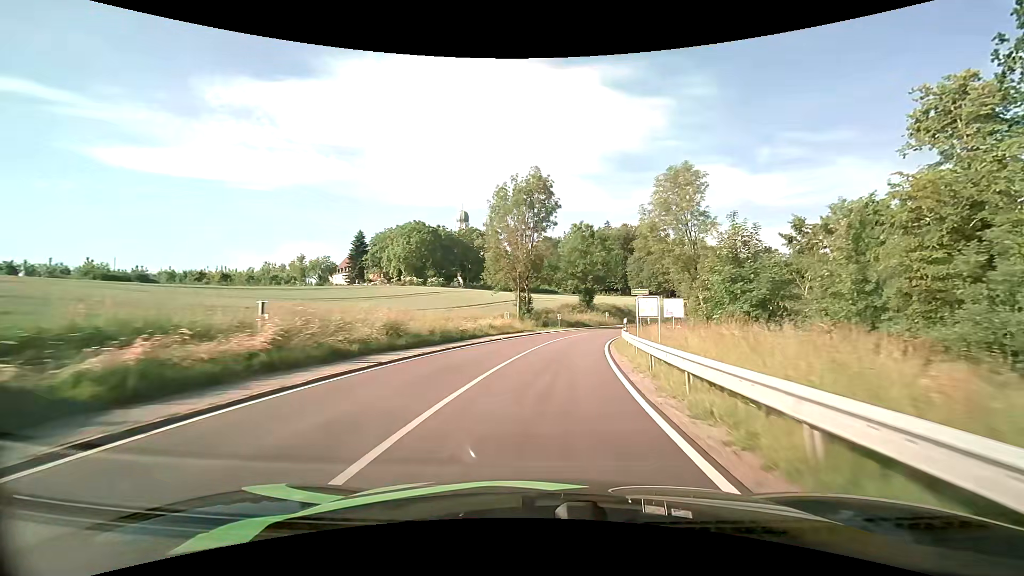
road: tertiary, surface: asphalt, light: Day
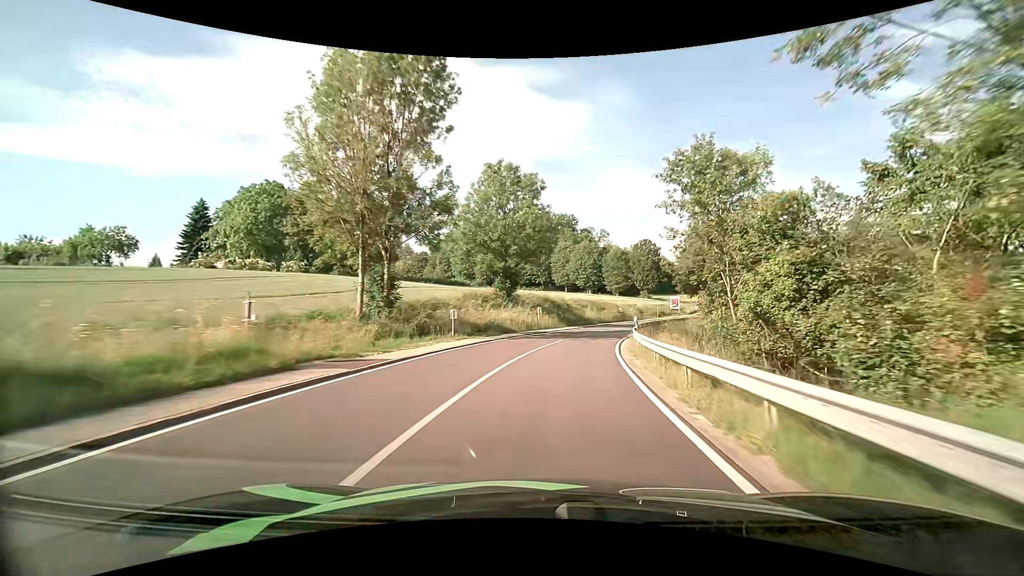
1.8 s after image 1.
(+2.4, +29.2) m; +9°
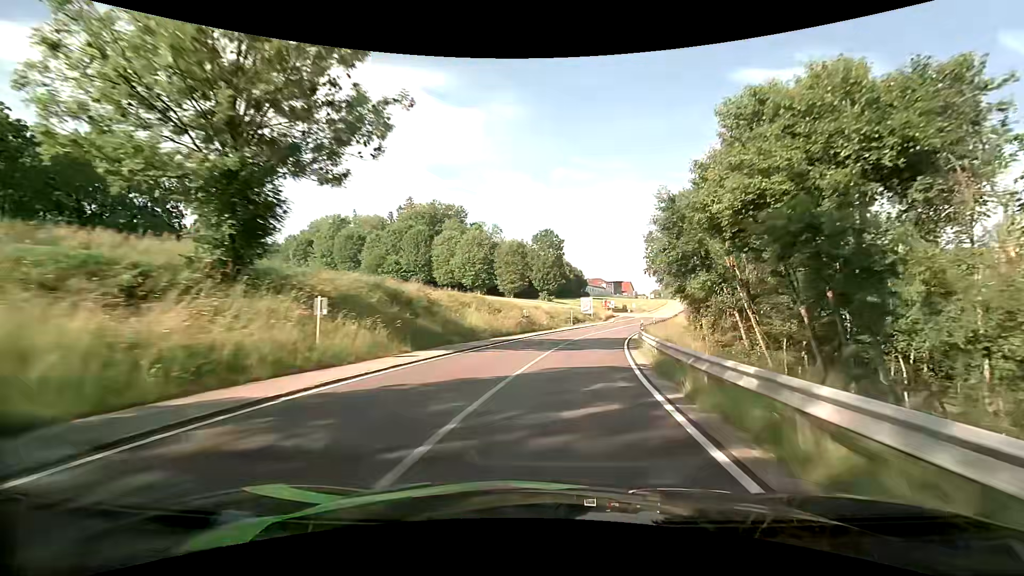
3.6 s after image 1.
(+3.0, +29.1) m; +13°
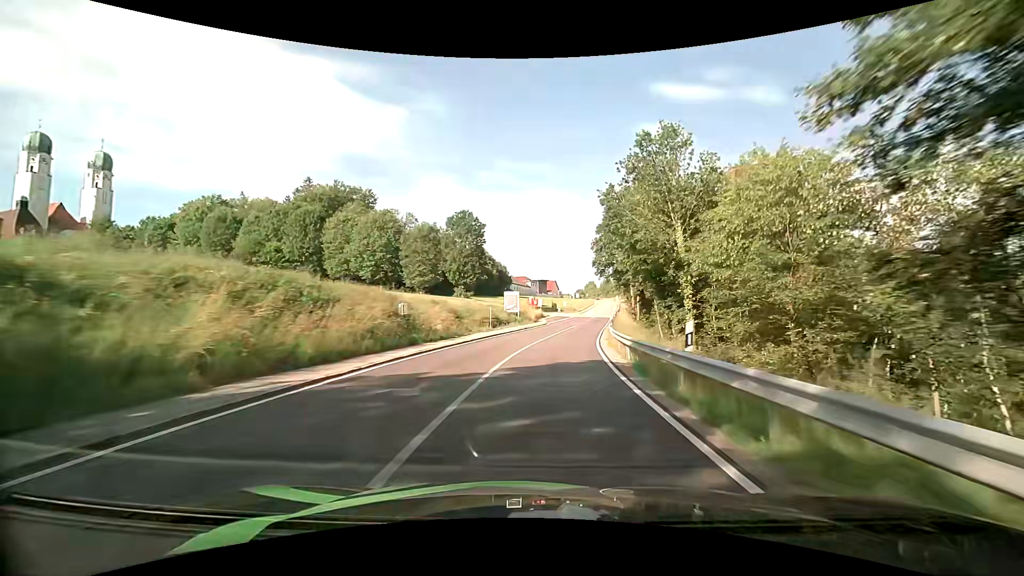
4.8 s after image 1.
(+1.5, +19.9) m; +9°
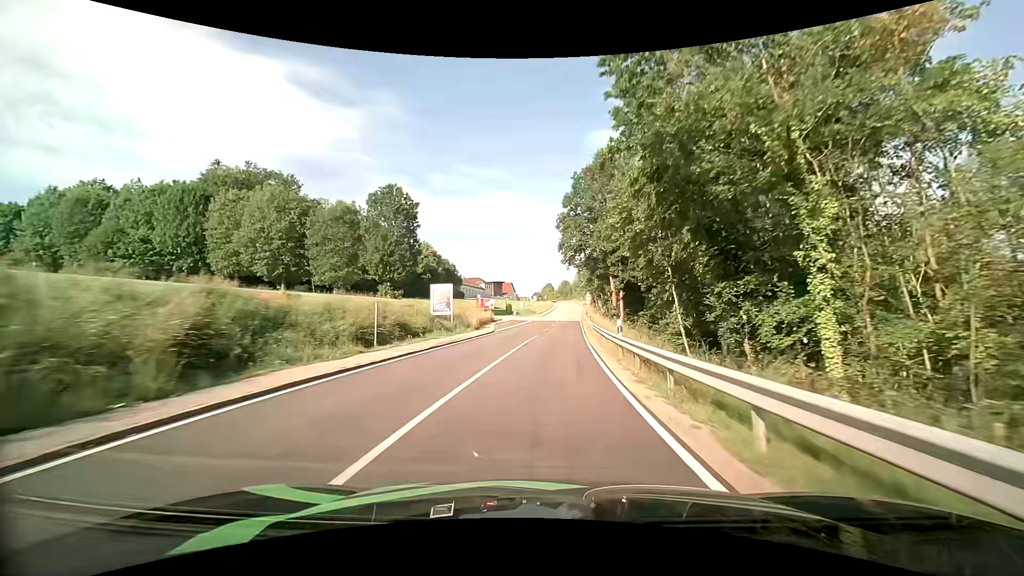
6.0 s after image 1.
(+1.0, +20.6) m; +5°
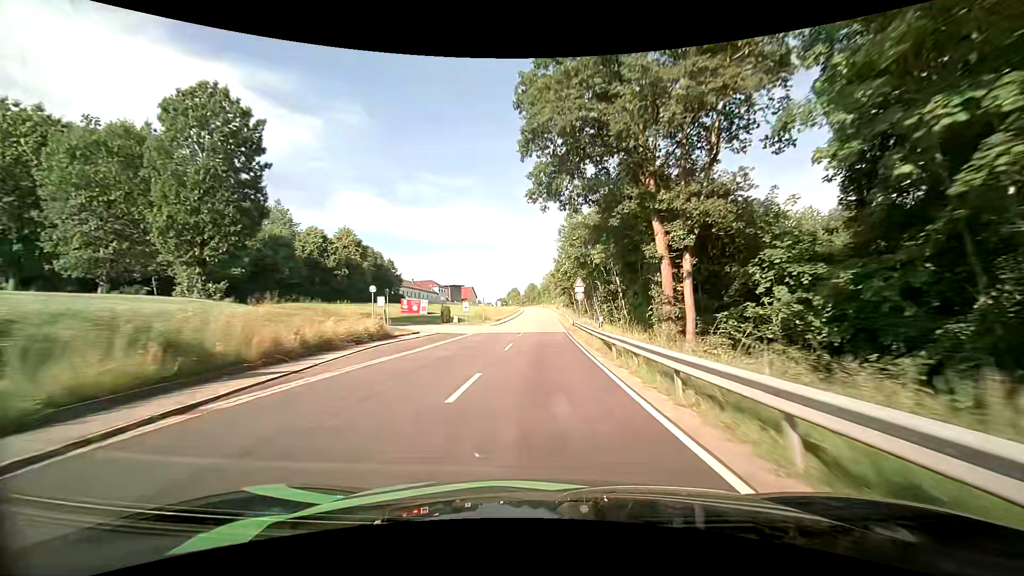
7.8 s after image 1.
(+1.4, +33.0) m; +4°
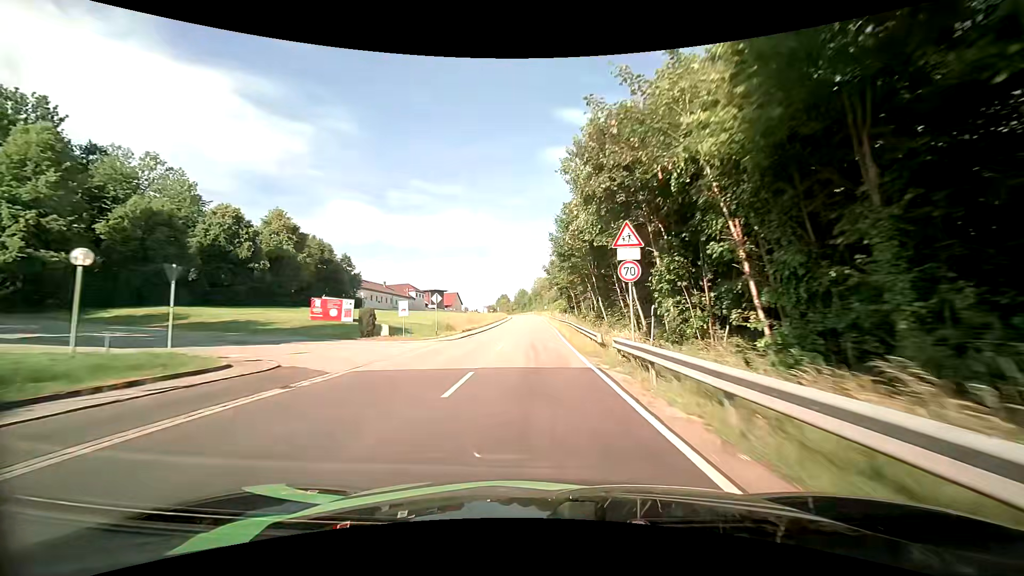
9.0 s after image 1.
(+0.1, +23.1) m; 0°
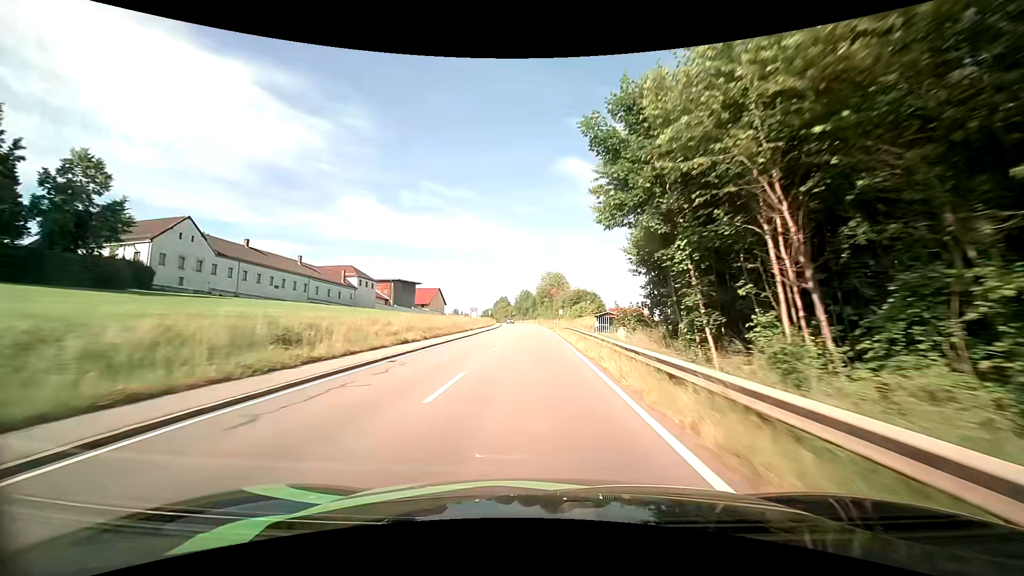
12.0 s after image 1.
(0.0, +60.7) m; 0°
(0, +10) (0, +20) (0, +30) (0, +40) (0, +50) (-1, +60) (-1, +70) (-1, +80) (-2, +90) (-2, +100) m
